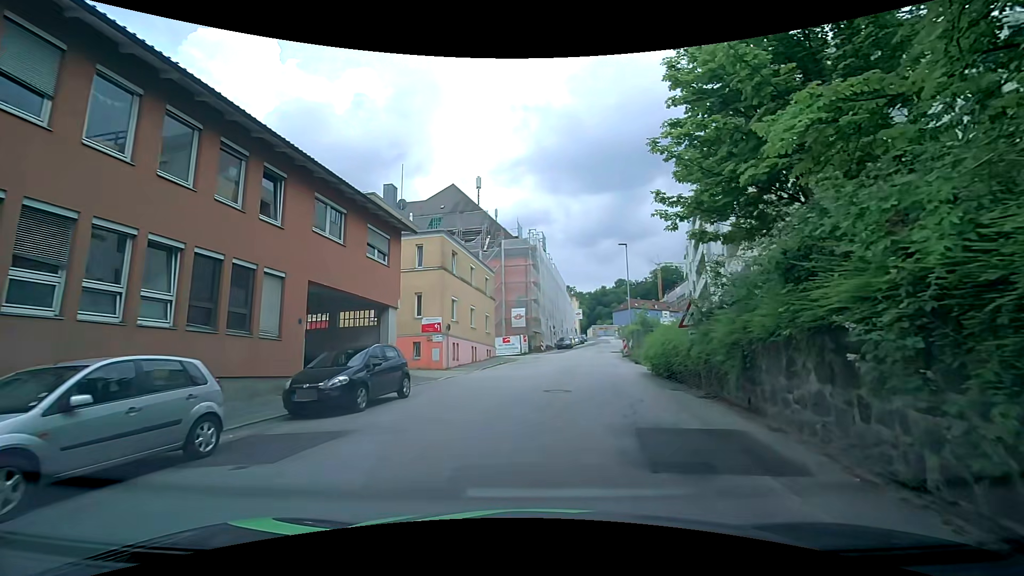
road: residential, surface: asphalt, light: Day
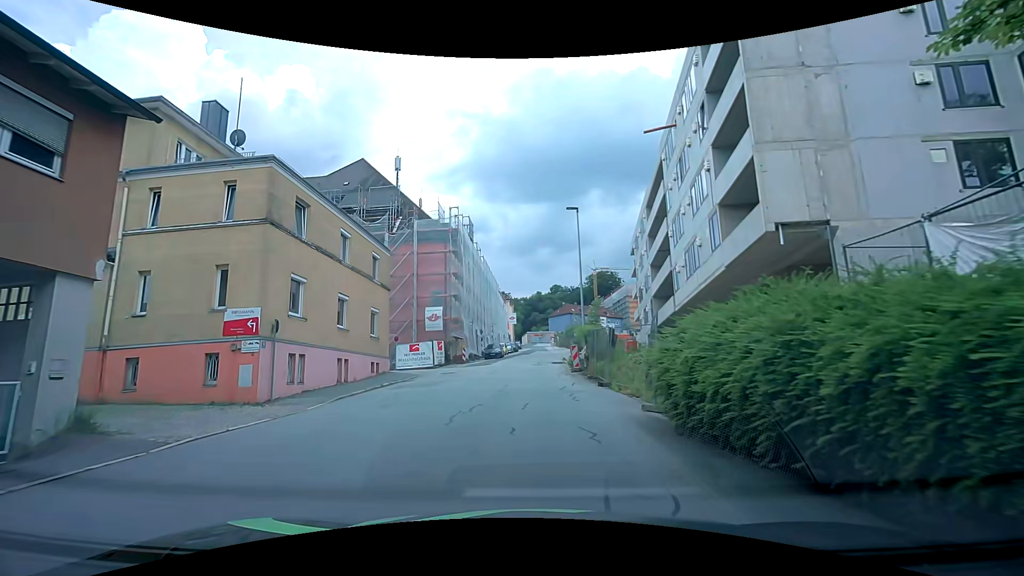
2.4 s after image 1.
(+1.2, +12.1) m; +7°
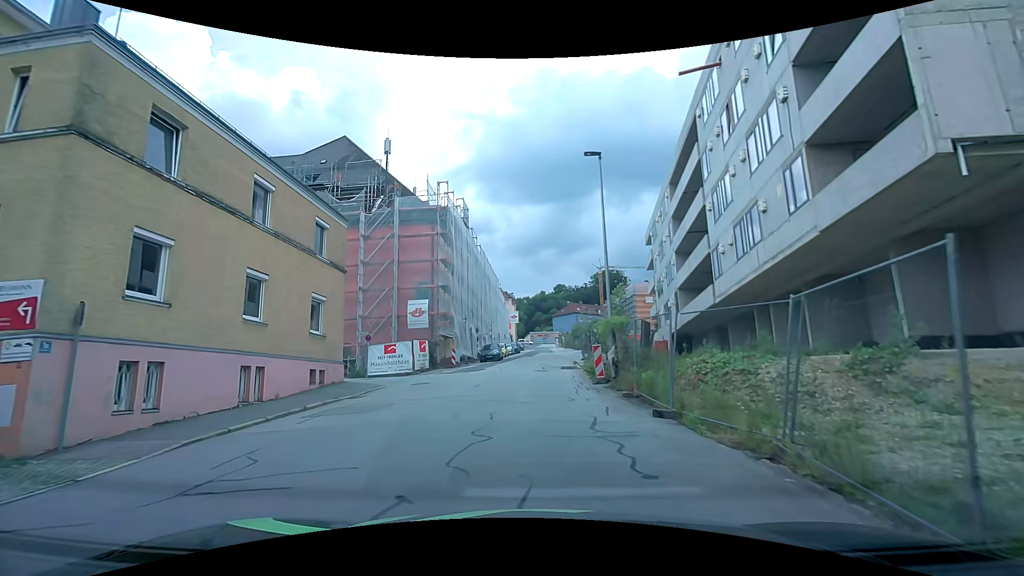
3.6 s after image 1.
(+0.1, +7.4) m; +1°
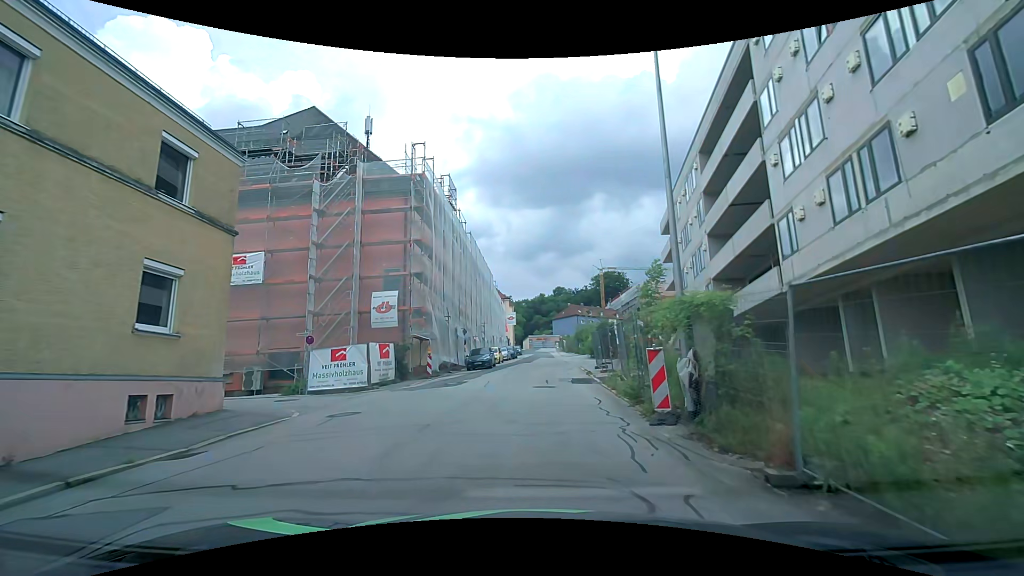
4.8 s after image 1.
(0.0, +8.1) m; 0°
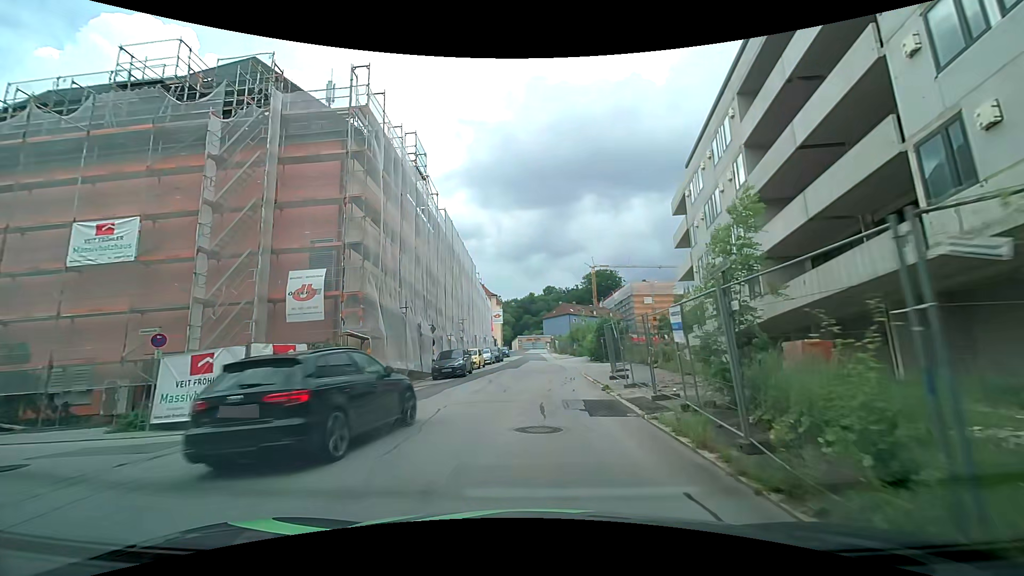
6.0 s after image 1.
(+0.1, +8.6) m; +1°
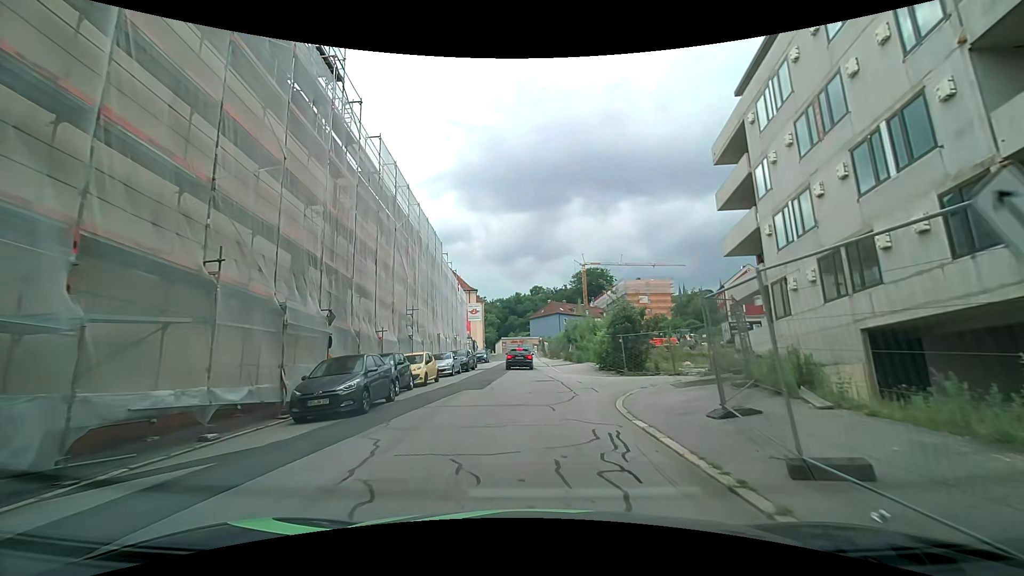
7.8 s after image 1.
(+0.3, +13.8) m; +1°
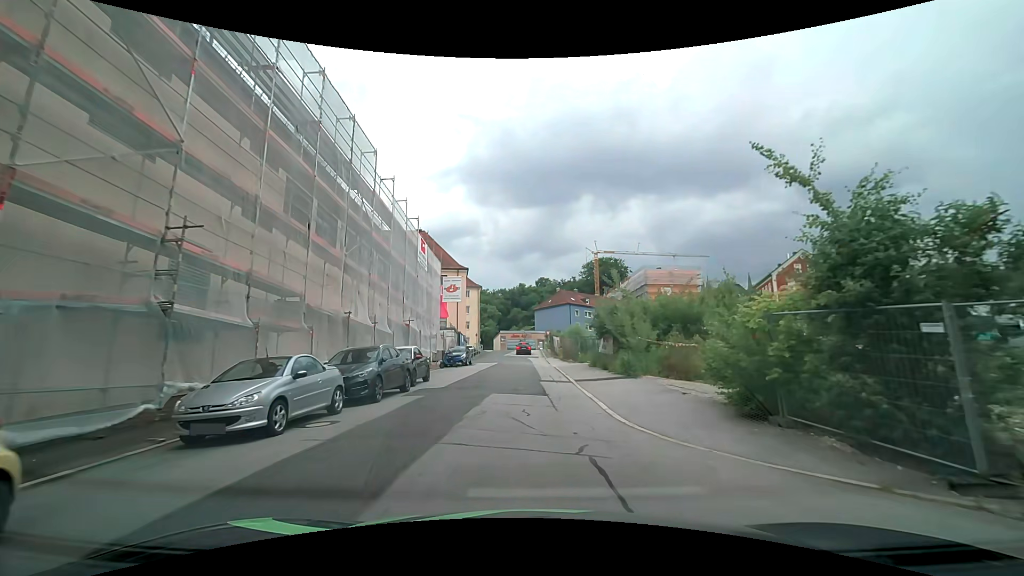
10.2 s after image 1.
(+0.1, +19.8) m; +2°
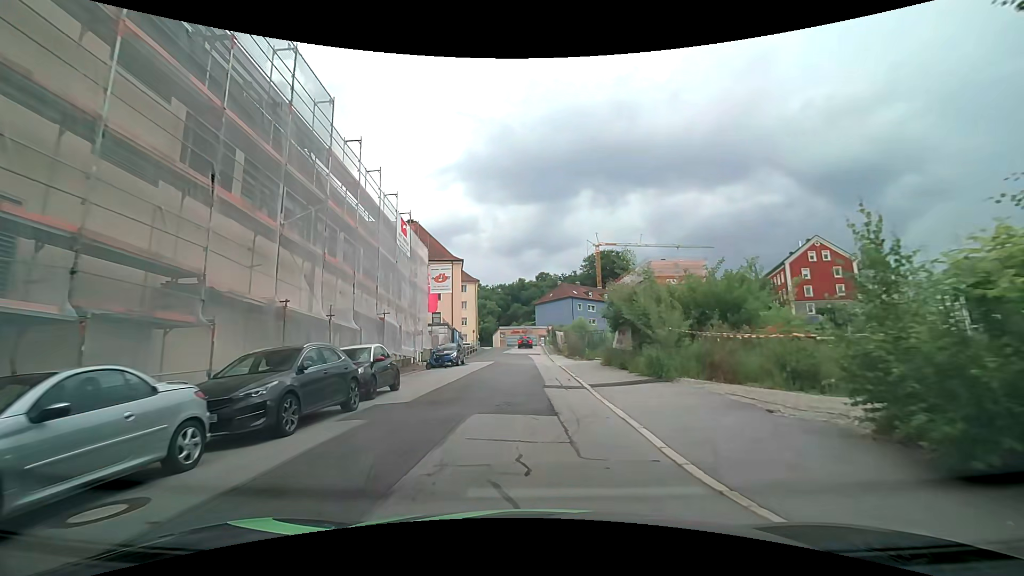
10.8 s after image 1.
(-0.1, +4.8) m; 0°
(0, +10) (-1, +20) (-1, +30) (-2, +40) (-2, +50) (-2, +60) (-3, +70) (-2, +80) (+5, +86) (+15, +87) m
